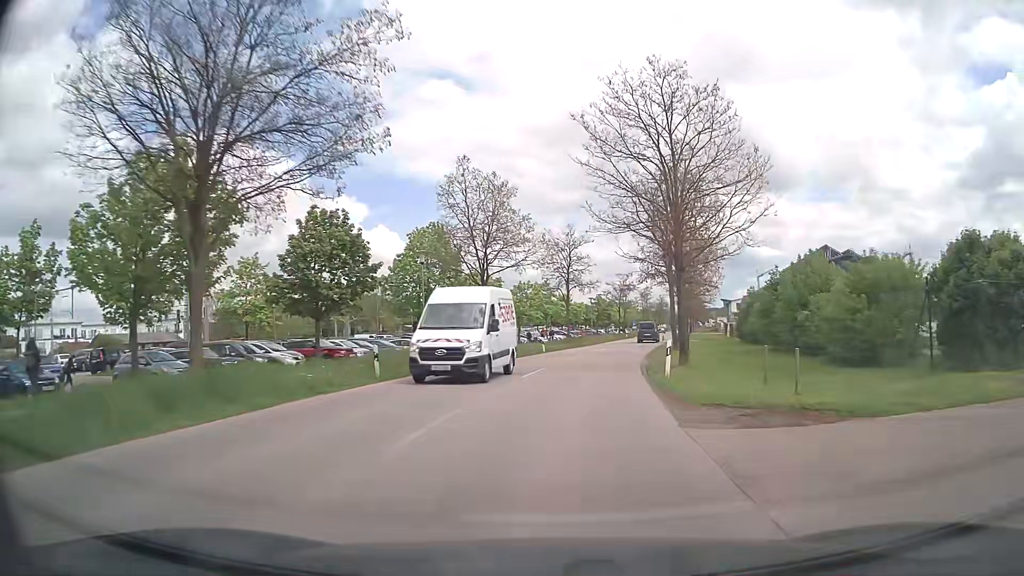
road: tertiary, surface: asphalt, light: Day
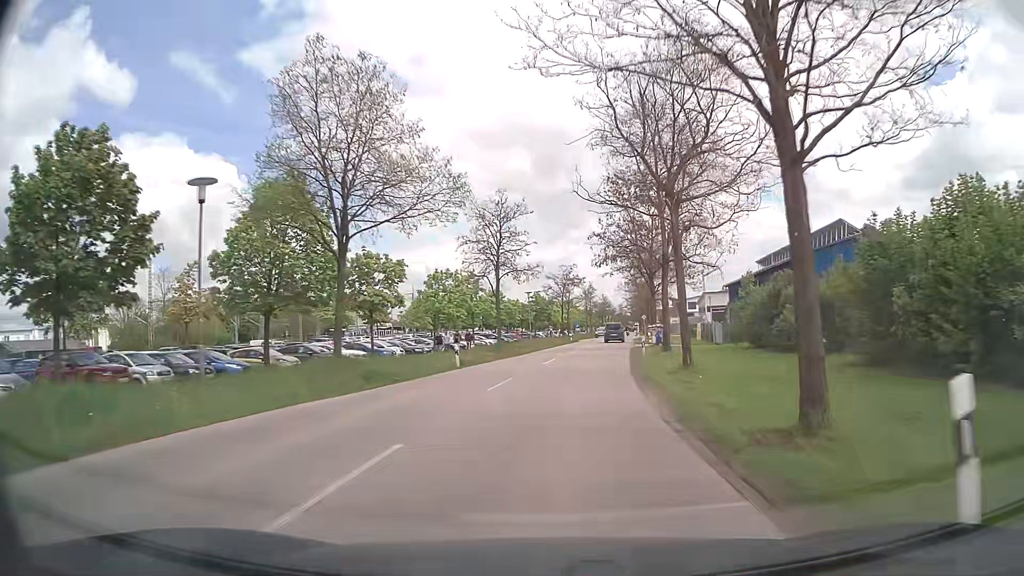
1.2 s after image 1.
(+0.7, +15.7) m; +5°
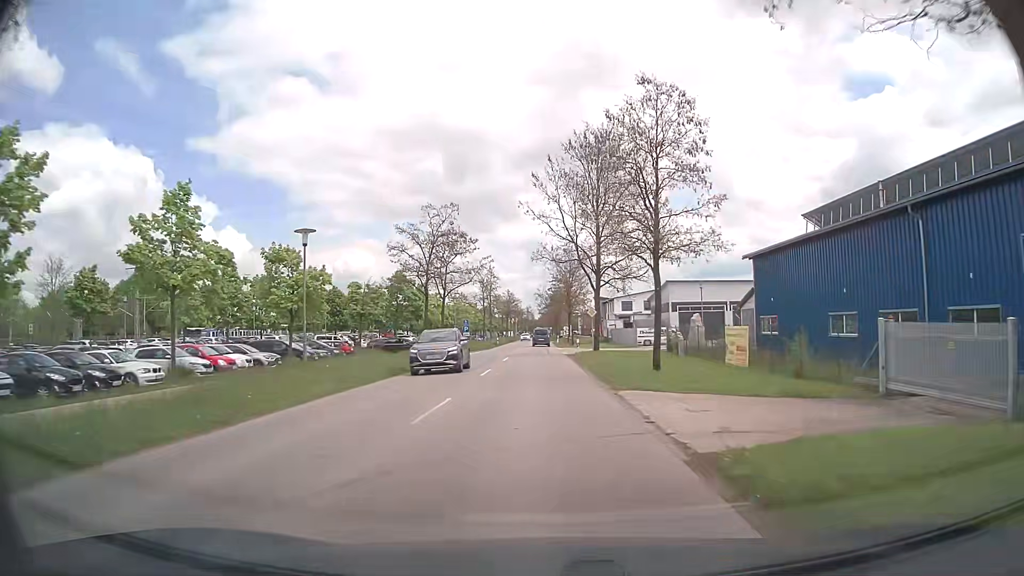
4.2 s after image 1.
(+3.5, +39.3) m; +9°
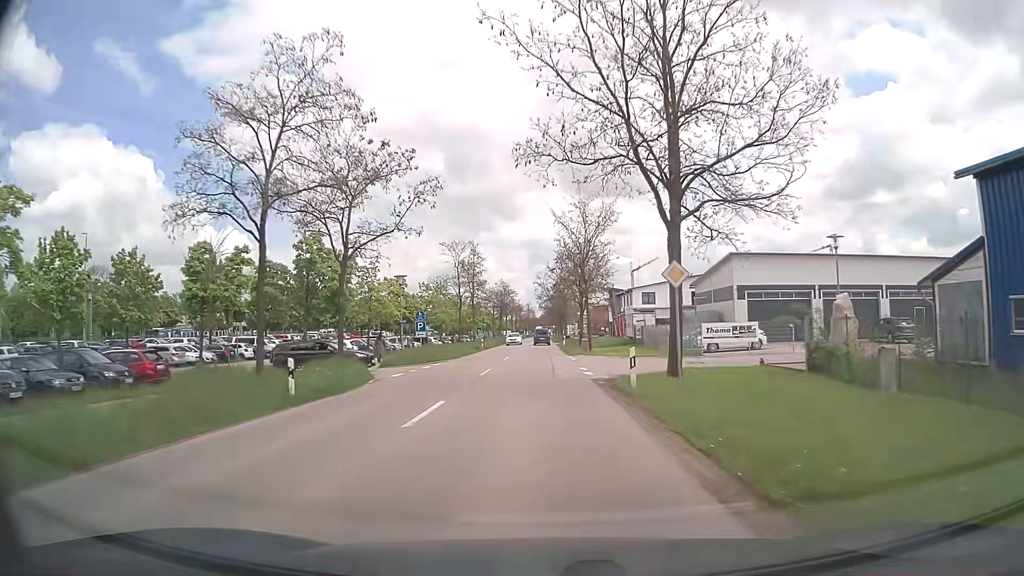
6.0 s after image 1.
(0.0, +23.7) m; 0°
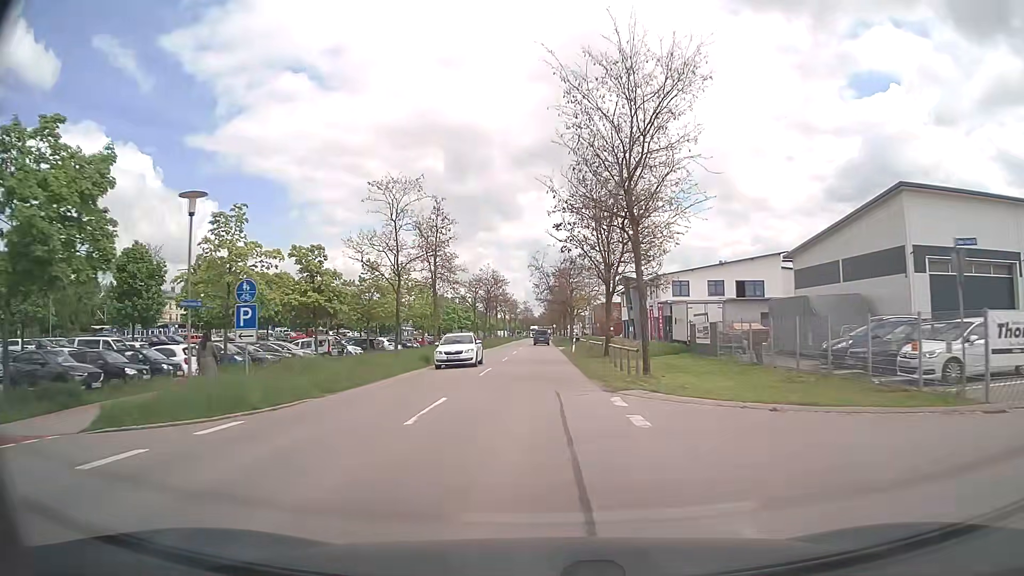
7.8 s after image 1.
(-0.1, +23.7) m; 0°
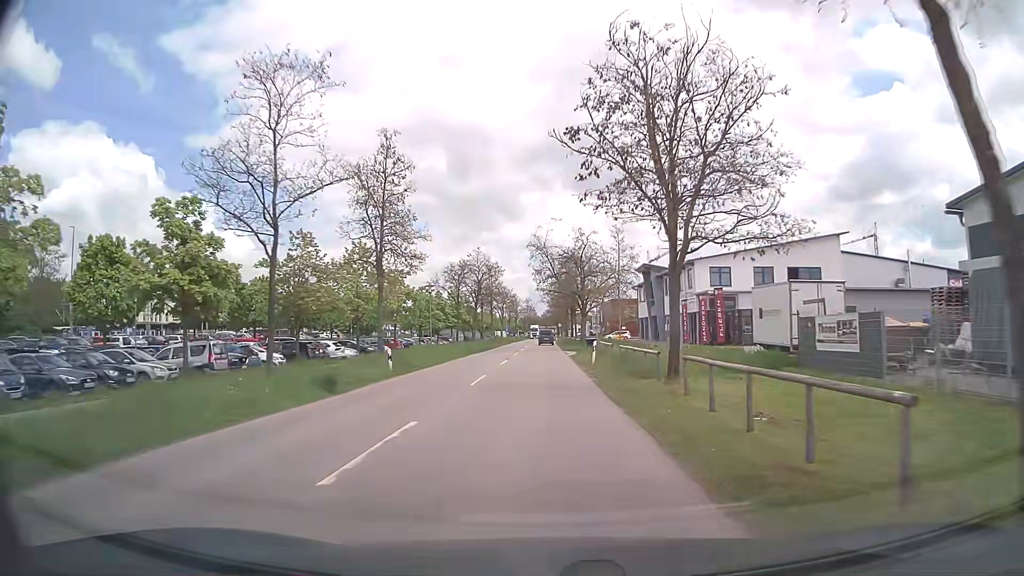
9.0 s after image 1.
(-0.1, +15.8) m; 0°
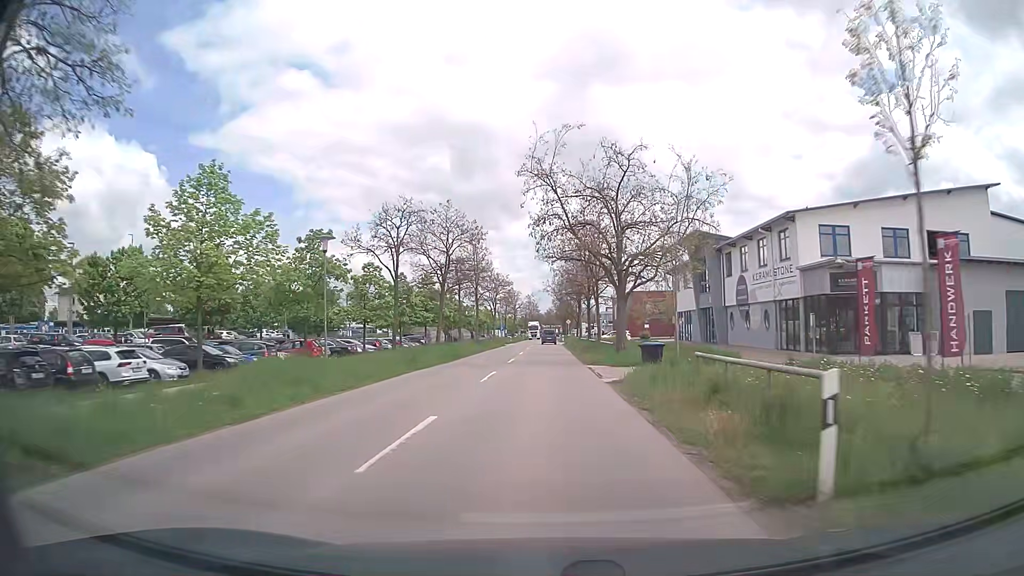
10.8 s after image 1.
(-0.1, +23.5) m; -1°
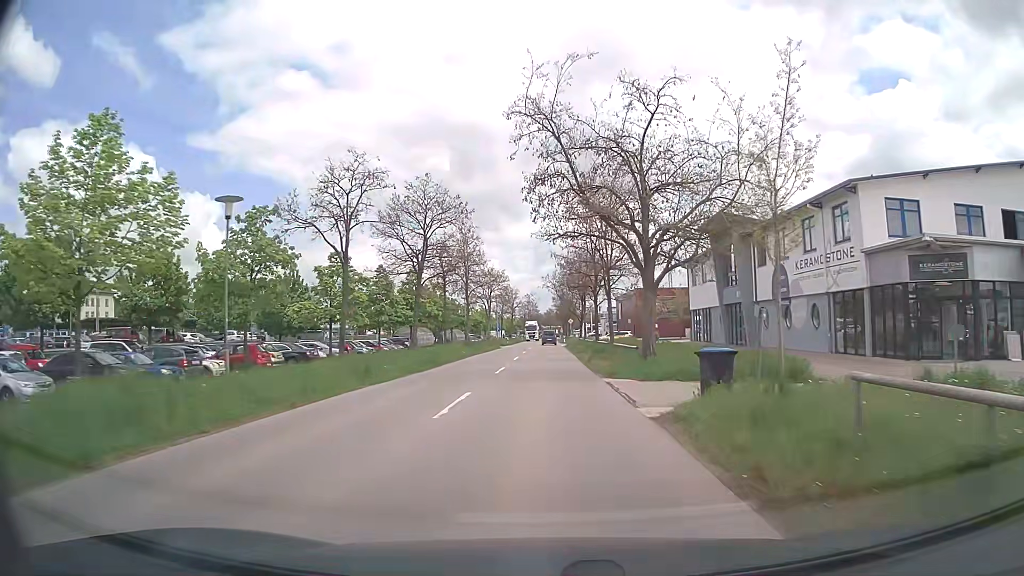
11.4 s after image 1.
(0.0, +7.8) m; +1°
(0, +10) (0, +20) (0, +30) (0, +40) (0, +50) (0, +60) (0, +70) (0, +80) (0, +90) (0, +100) m
